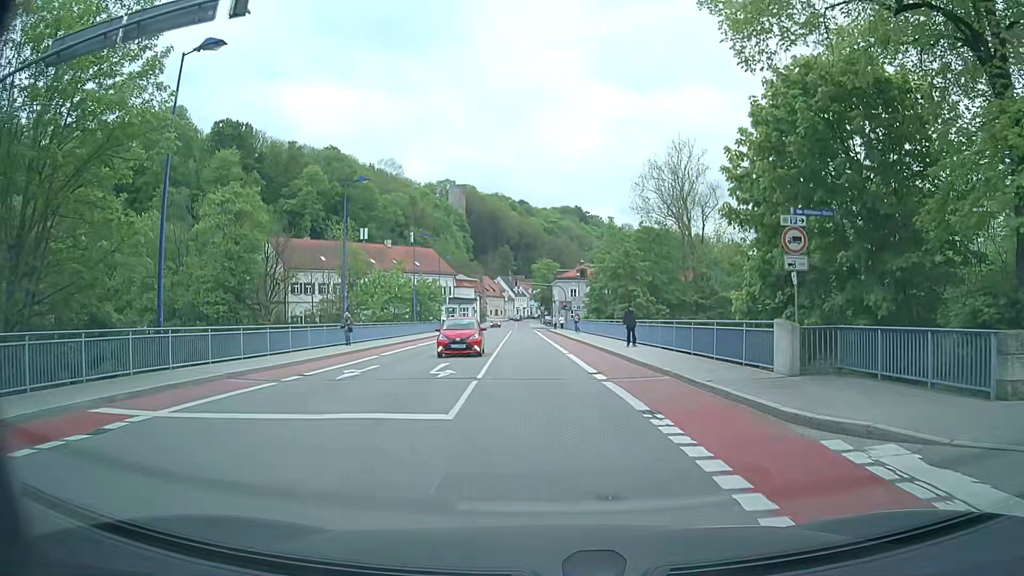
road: residential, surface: asphalt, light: Day
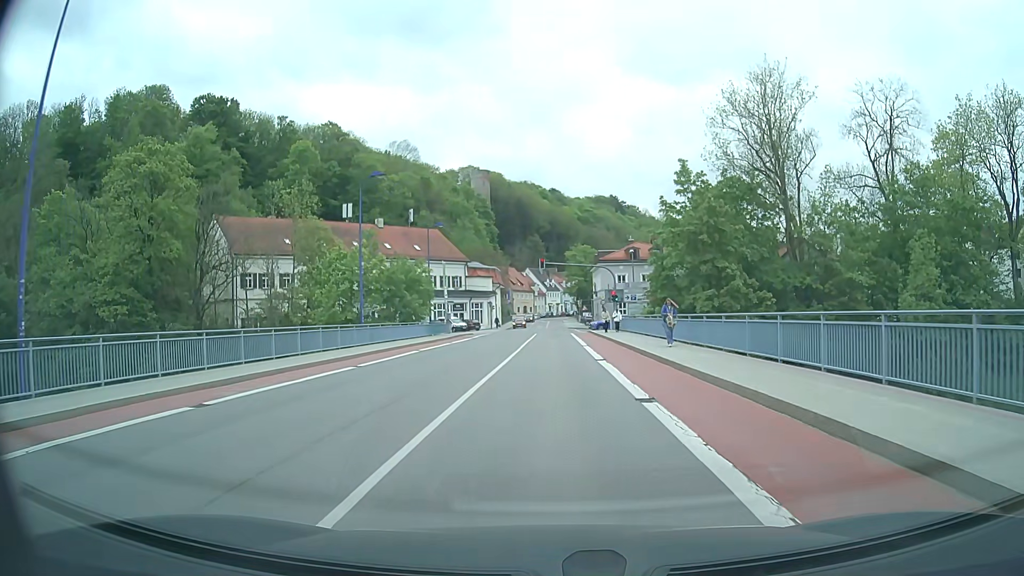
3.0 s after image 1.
(-0.3, +27.8) m; -2°
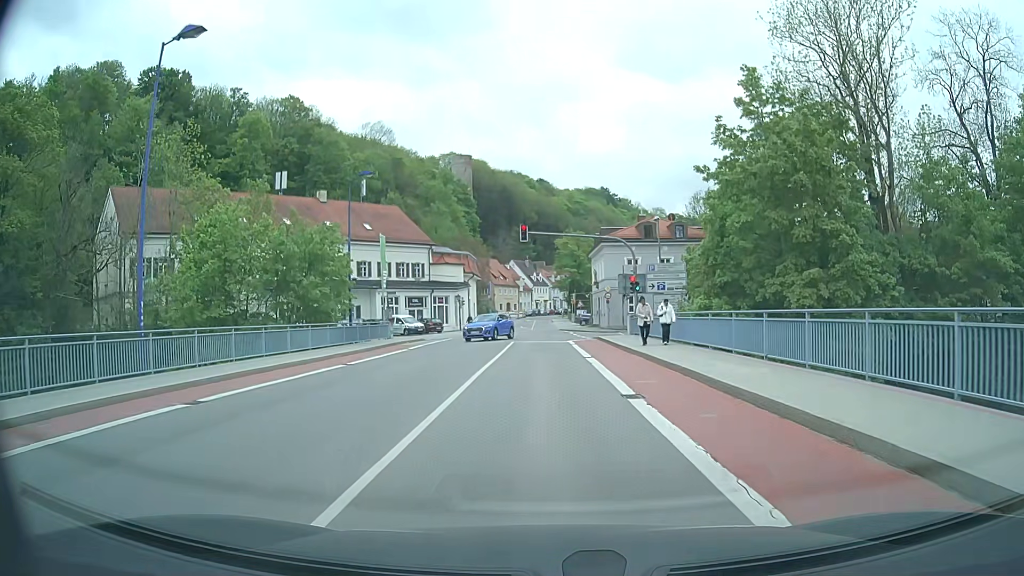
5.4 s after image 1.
(+0.1, +20.6) m; +1°
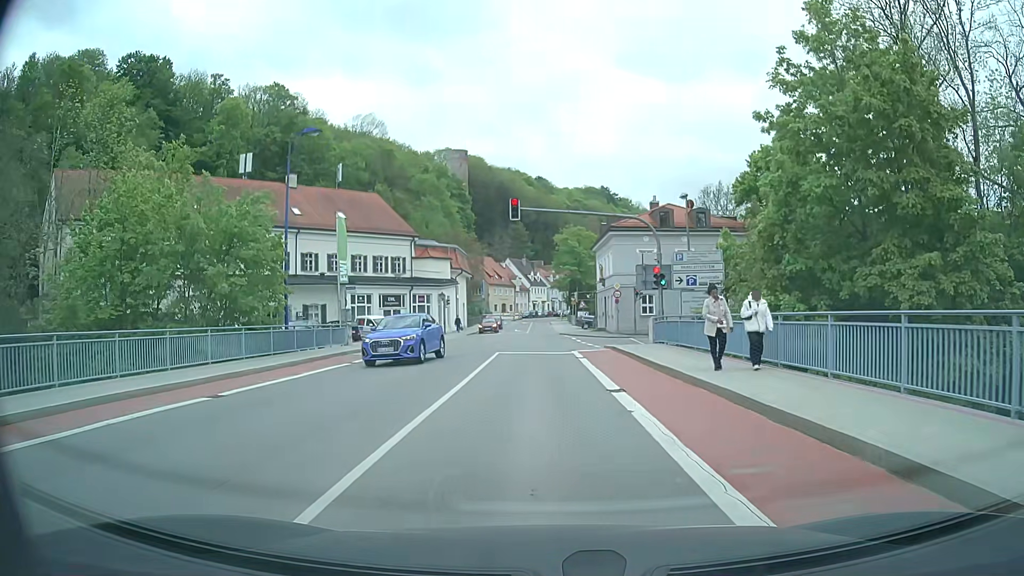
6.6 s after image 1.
(0.0, +9.2) m; 0°
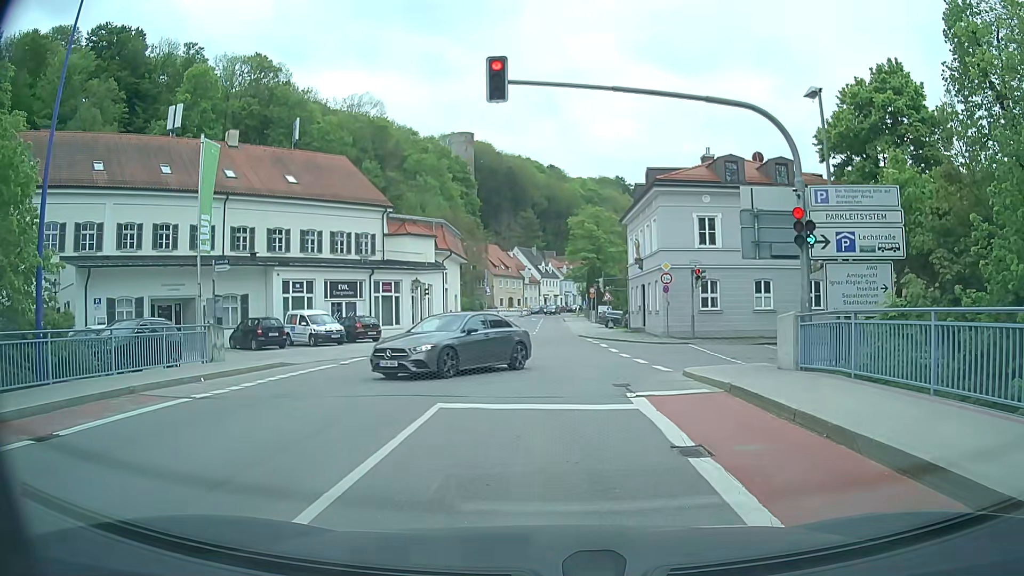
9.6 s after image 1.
(-0.1, +15.8) m; -1°
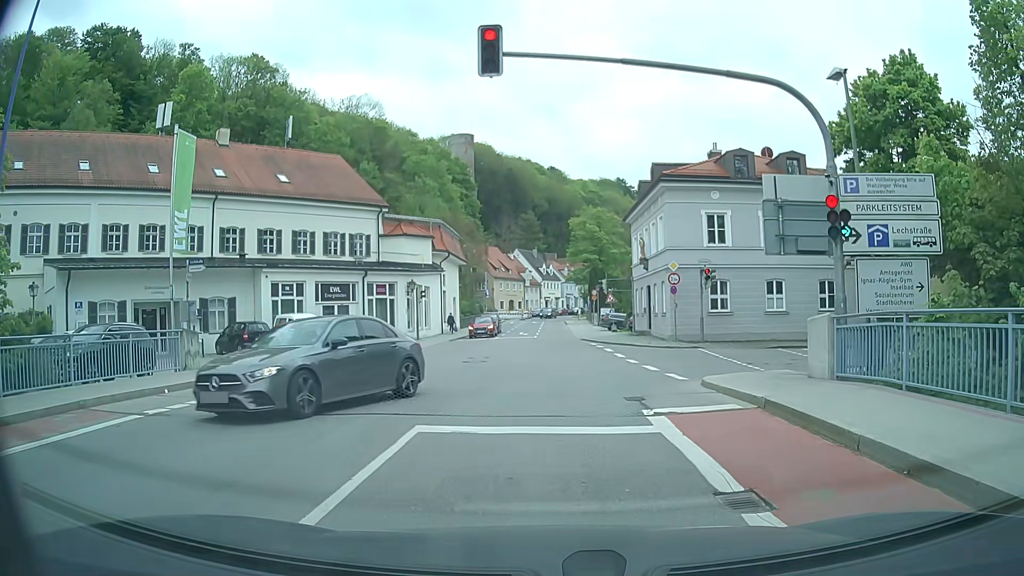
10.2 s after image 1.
(0.0, +1.7) m; +1°
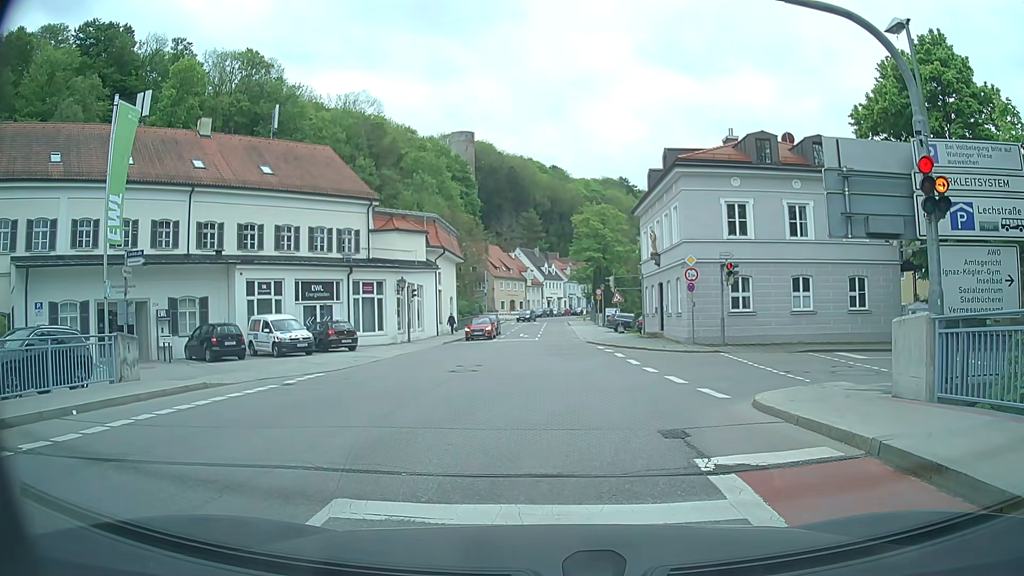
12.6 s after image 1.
(-0.1, +3.2) m; -1°
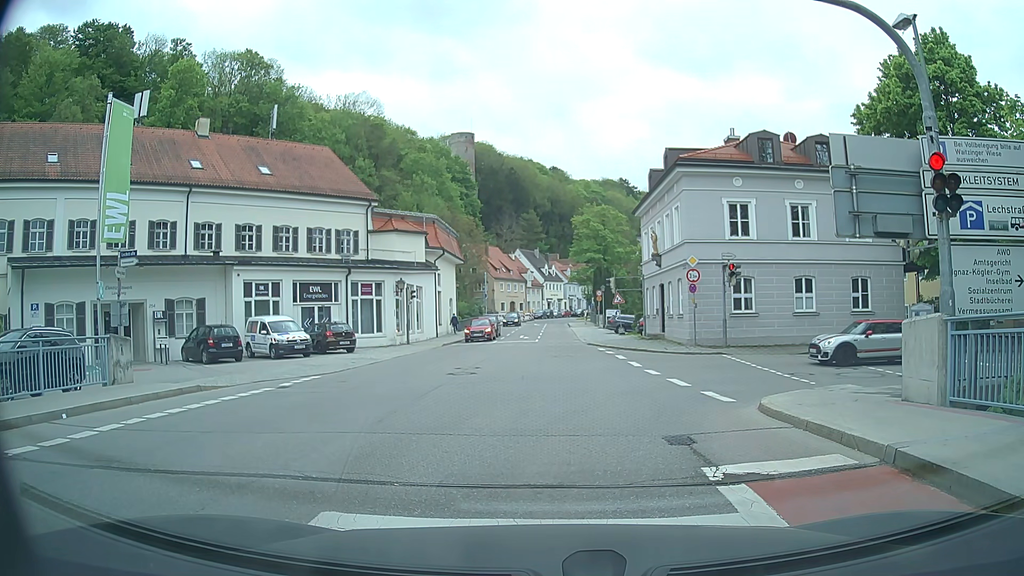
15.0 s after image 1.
(0.0, +0.4) m; 0°
(0, +10) (0, +20) (0, +30) (0, +40) (-1, +50) (-1, +60) (-1, +70) (-1, +80) (-1, +90) (0, +100) m
